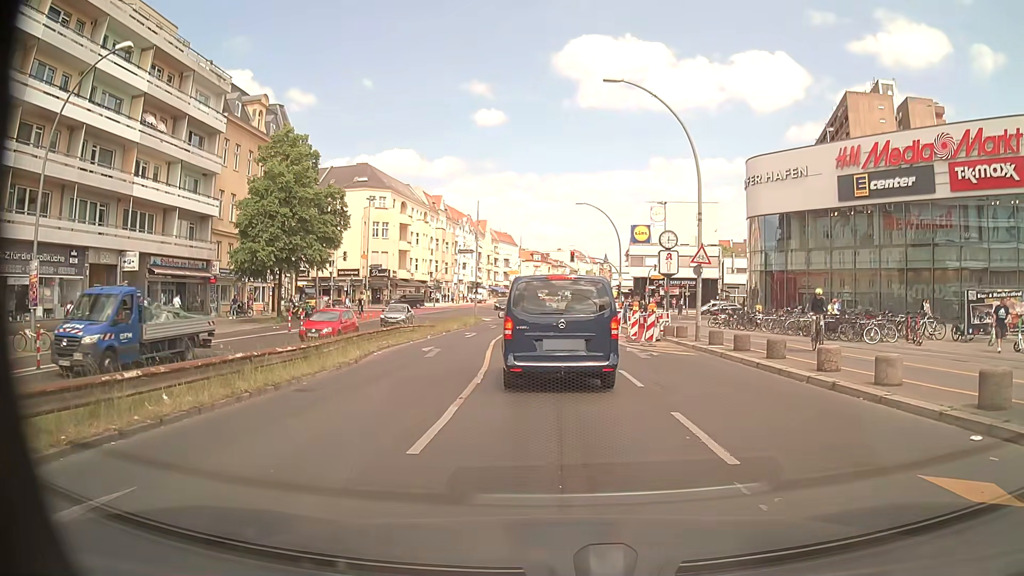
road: primary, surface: asphalt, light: Day
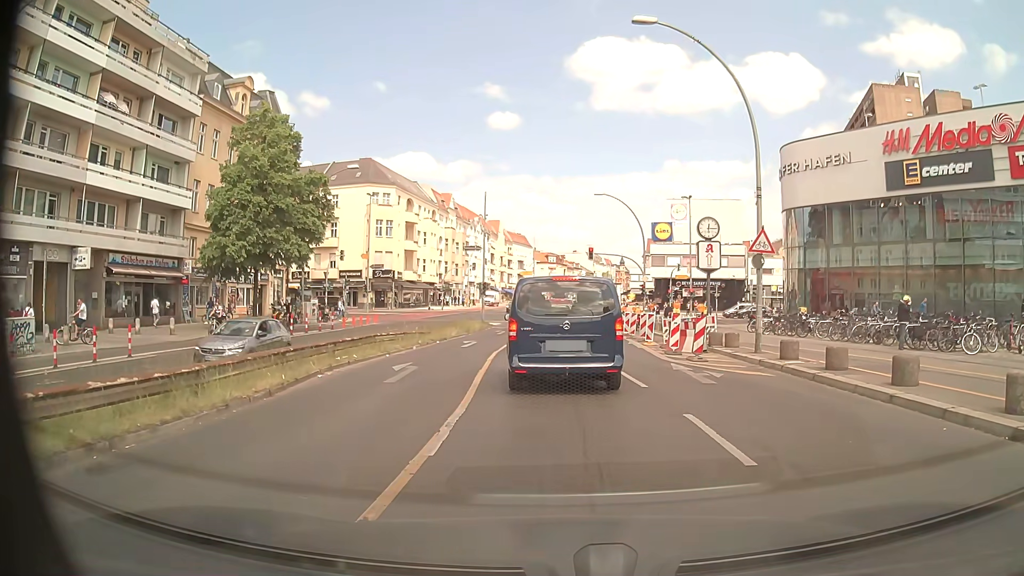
(-0.1, +6.0) m; -3°
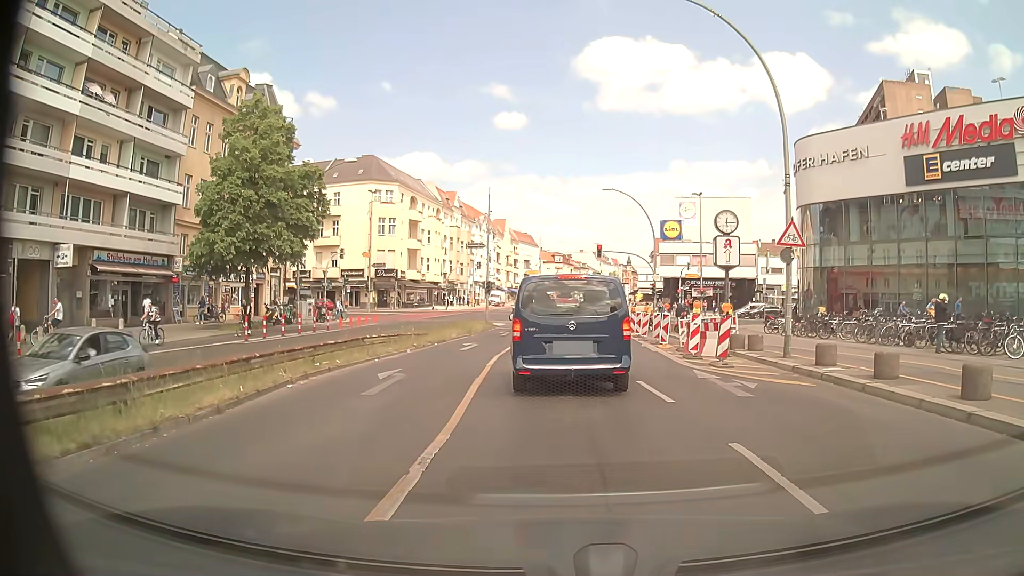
(0.0, +2.0) m; +1°
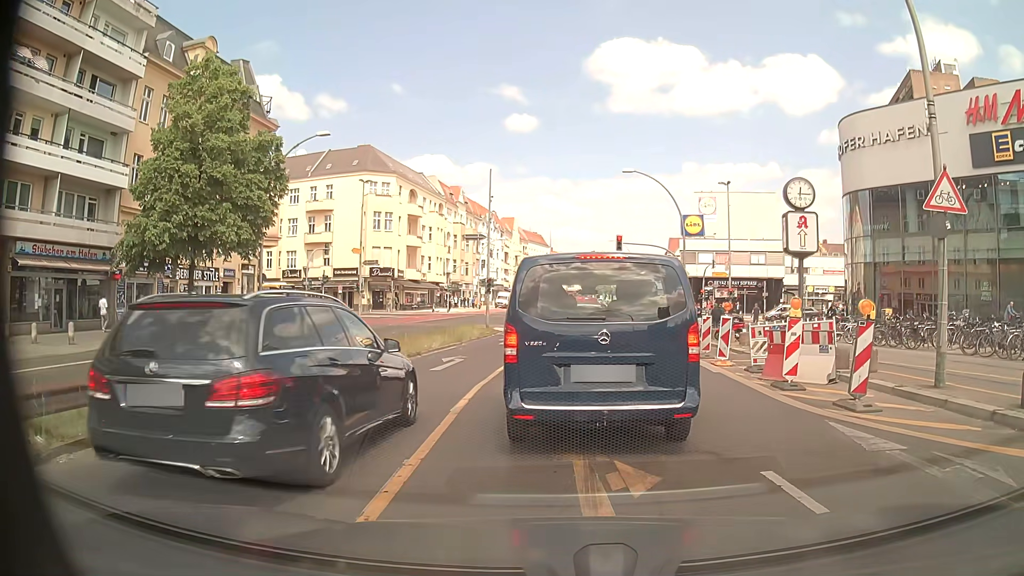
(-0.1, +7.1) m; 0°
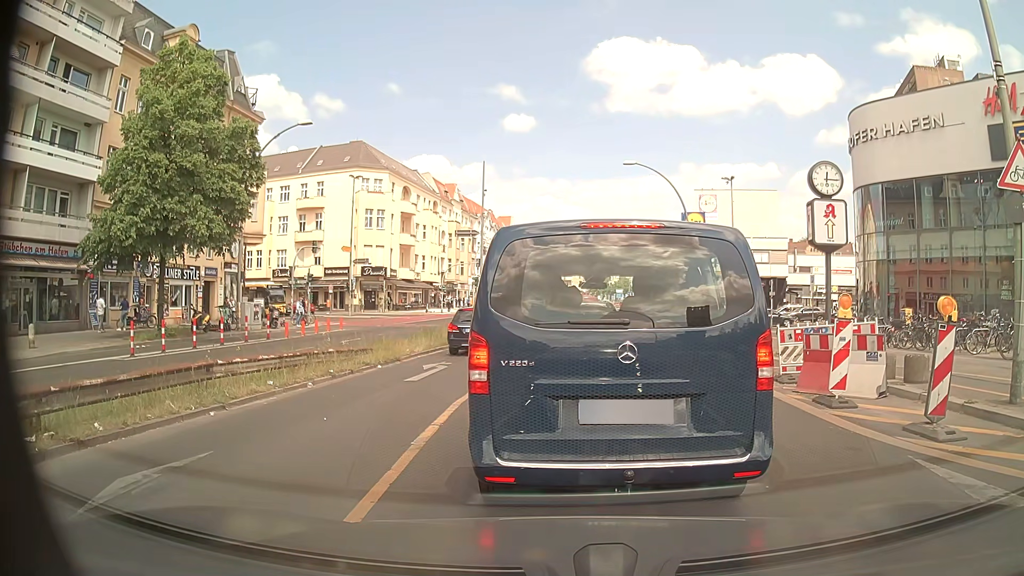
(0.0, +2.1) m; -1°
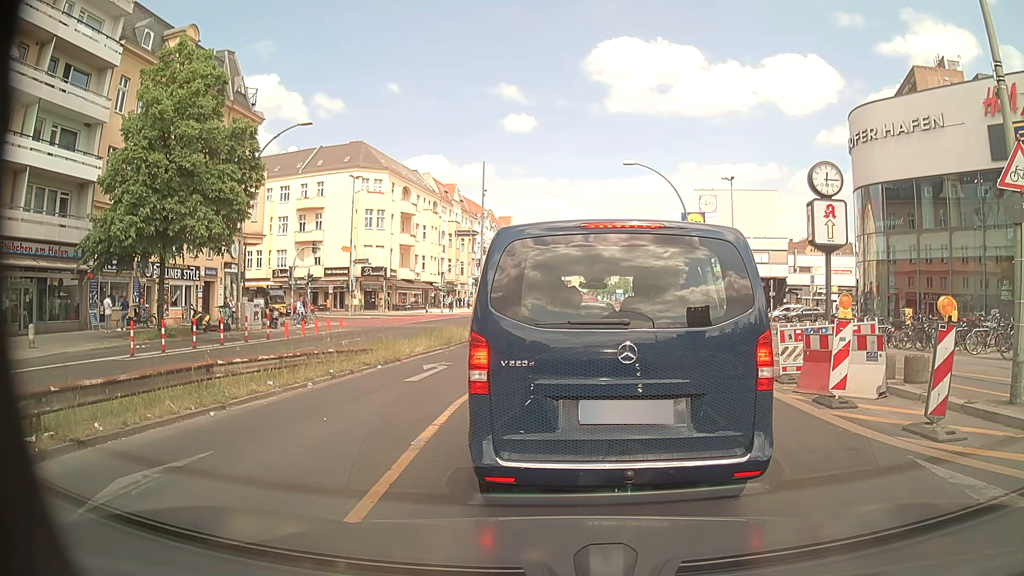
(0.0, 0.0) m; 0°
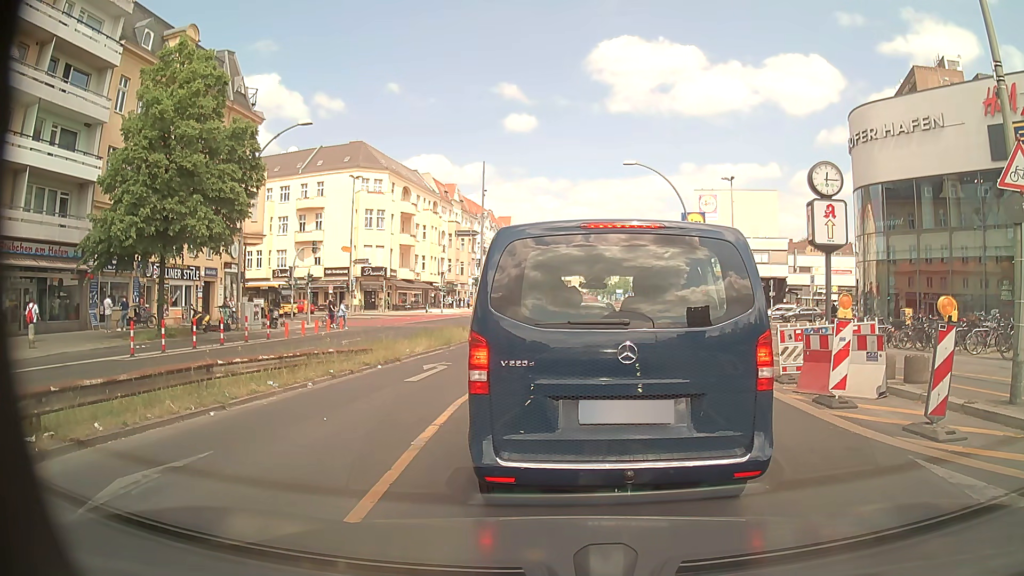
(0.0, 0.0) m; 0°
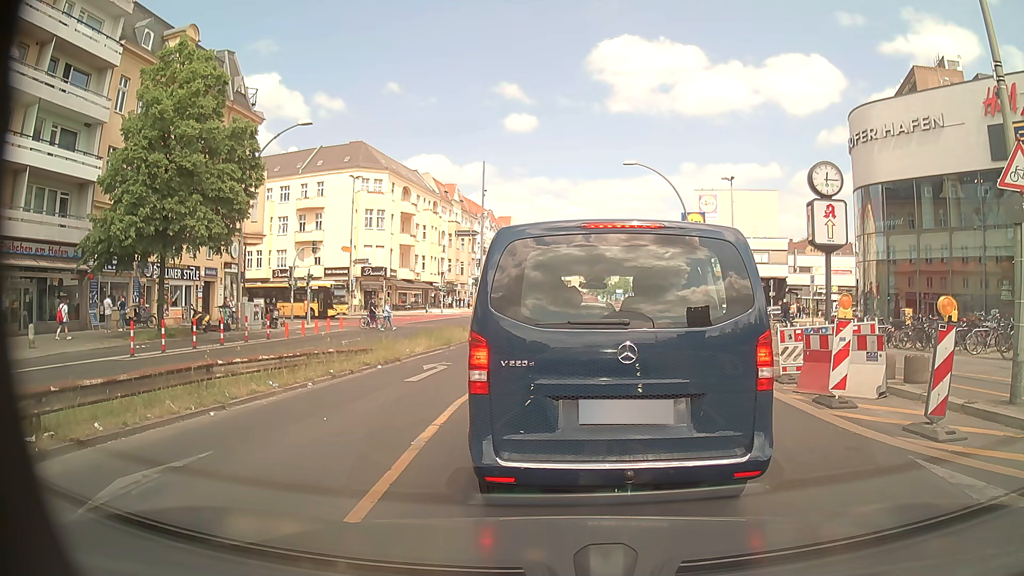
(0.0, 0.0) m; 0°
(0, +10) (0, +20) (+1, +30) (+1, +40) (+1, +50) (+1, +60) (+2, +70) (+2, +80) (+2, +90) (+2, +100) m
